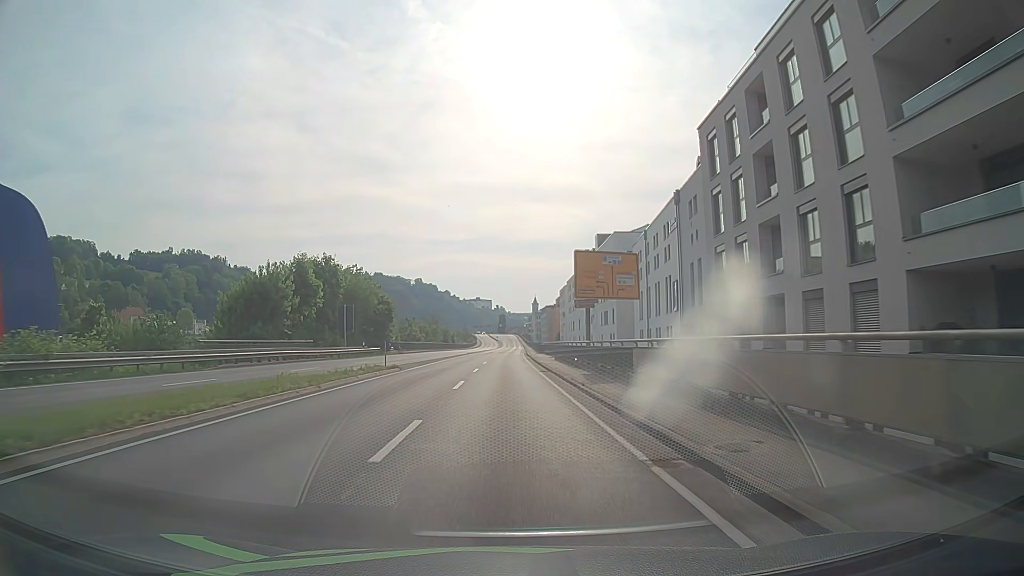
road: primary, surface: asphalt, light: Day
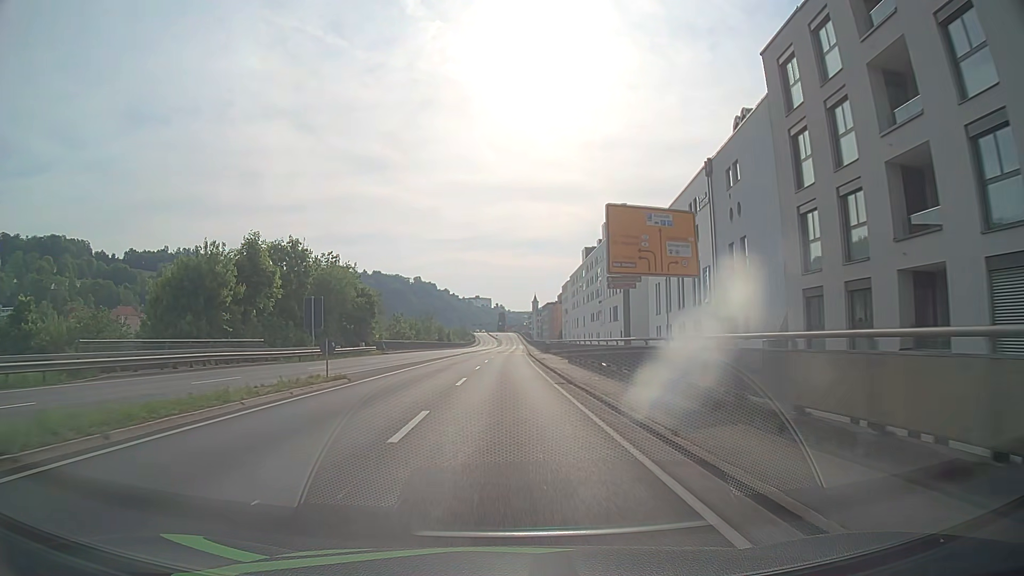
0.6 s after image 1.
(0.0, +10.6) m; 0°
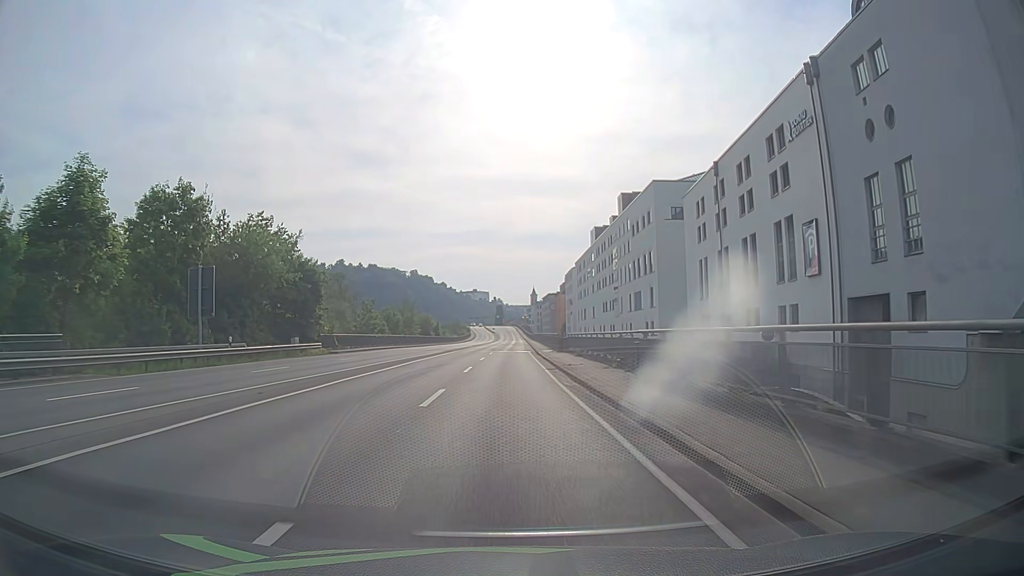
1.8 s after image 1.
(0.0, +20.0) m; -1°
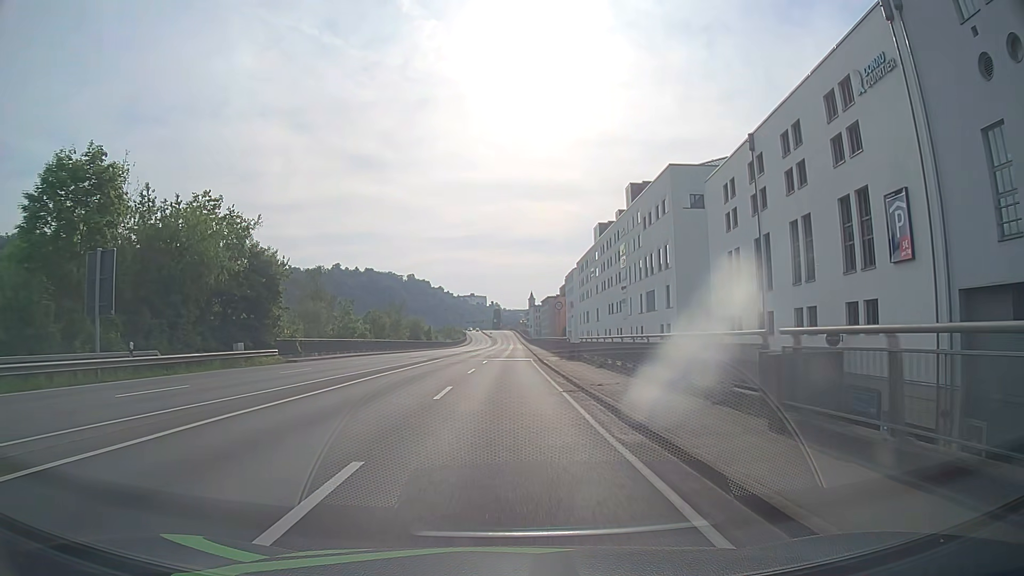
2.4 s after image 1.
(+0.2, +9.2) m; +1°
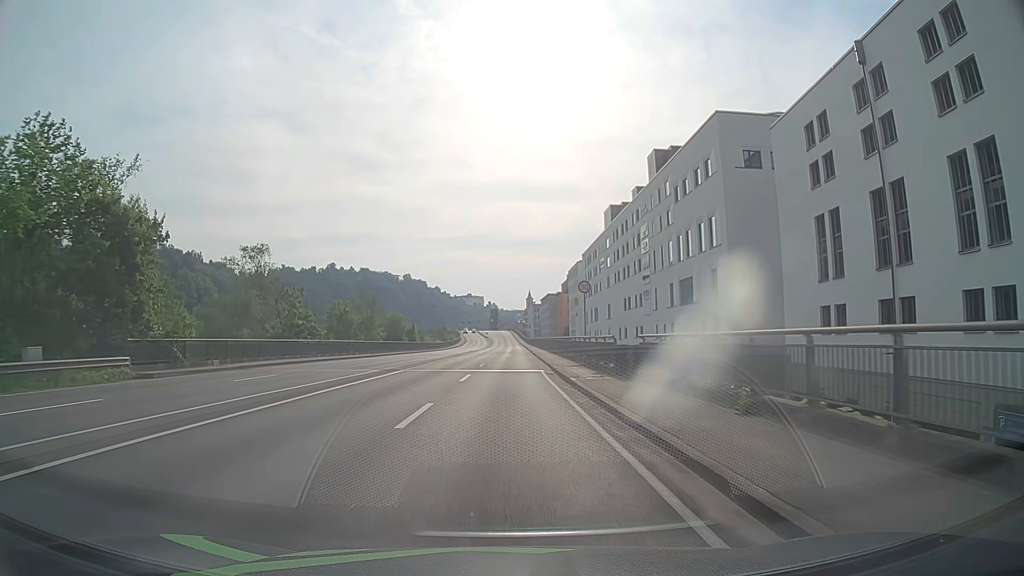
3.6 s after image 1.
(+0.1, +16.9) m; 0°
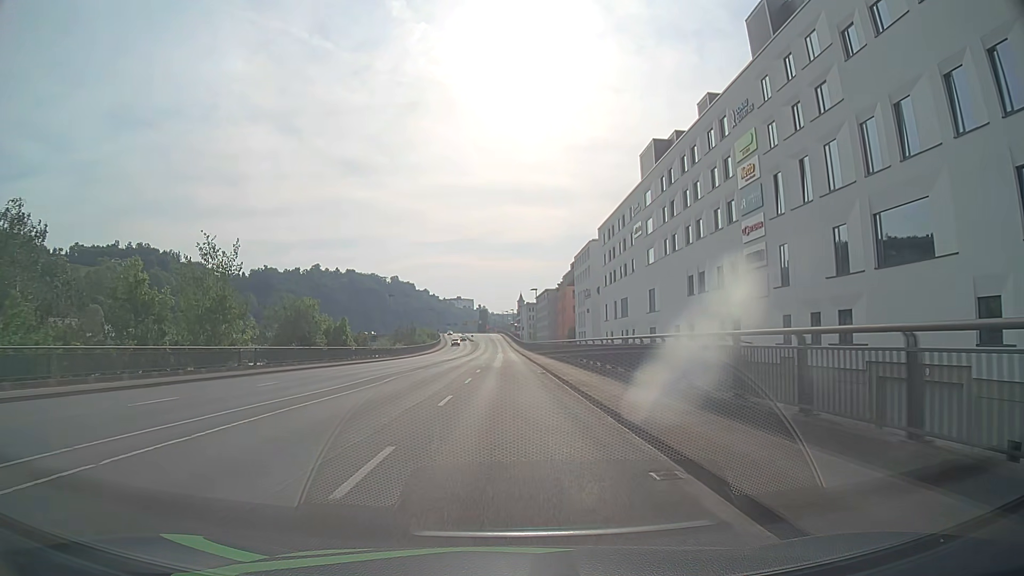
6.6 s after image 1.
(+0.2, +37.4) m; 0°
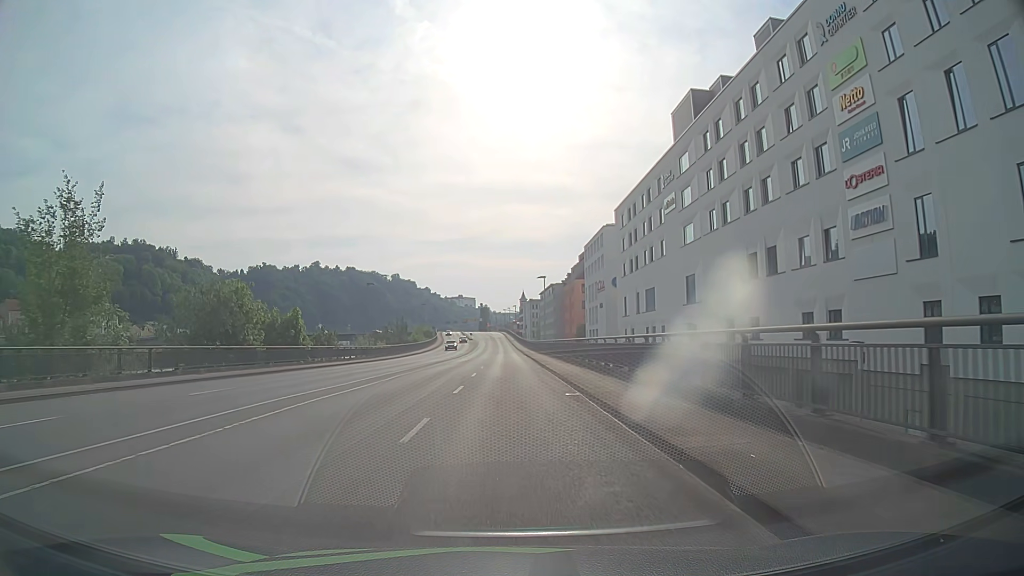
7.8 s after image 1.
(+0.2, +14.6) m; 0°
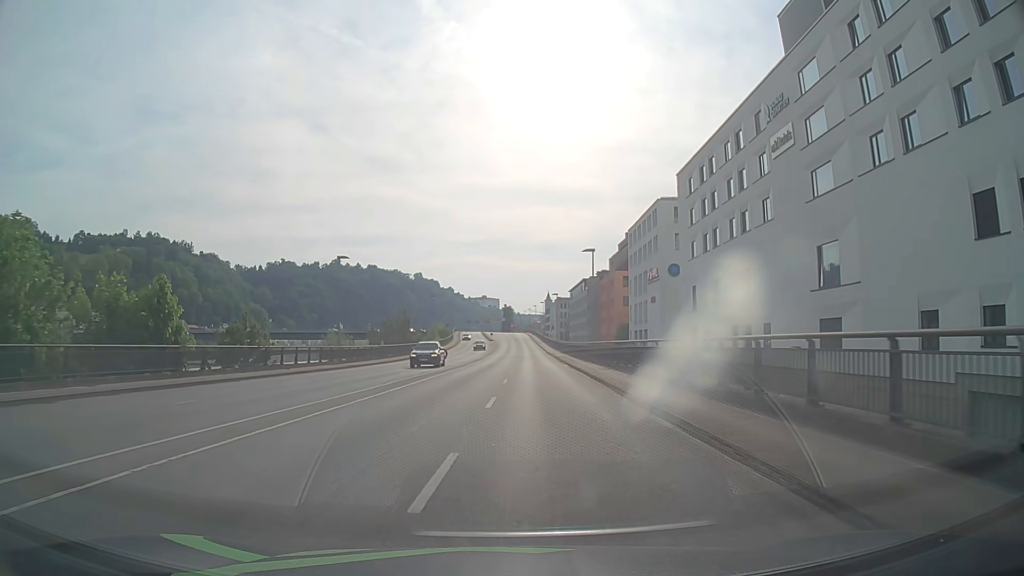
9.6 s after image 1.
(-0.1, +21.8) m; -1°
